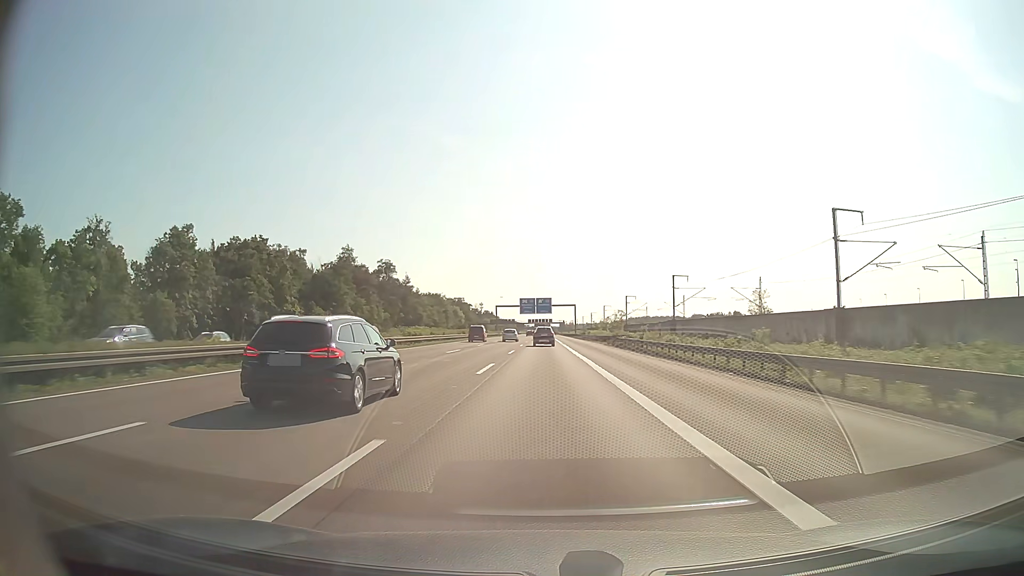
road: motorway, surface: asphalt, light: Day
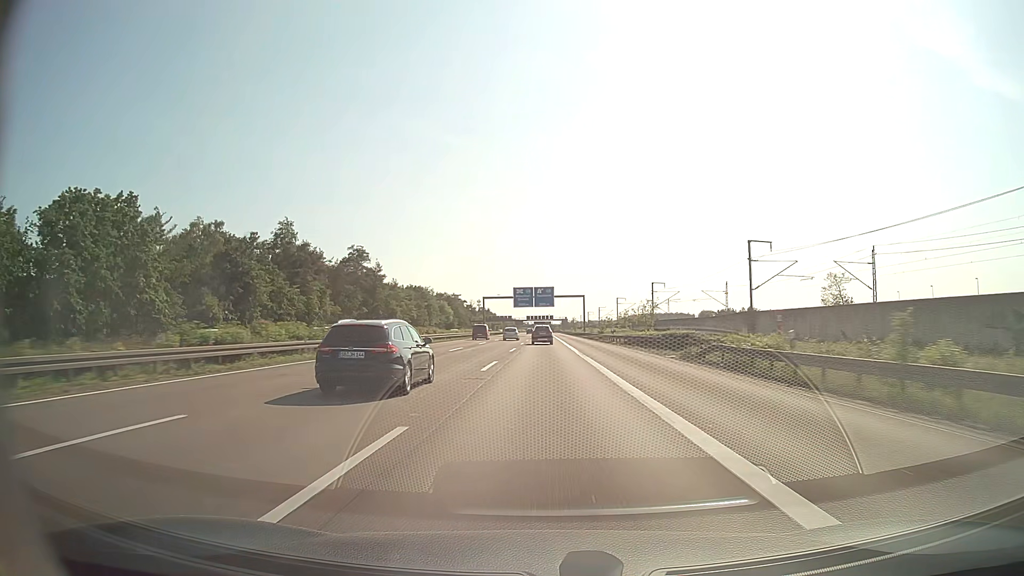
(0.0, +34.9) m; 0°
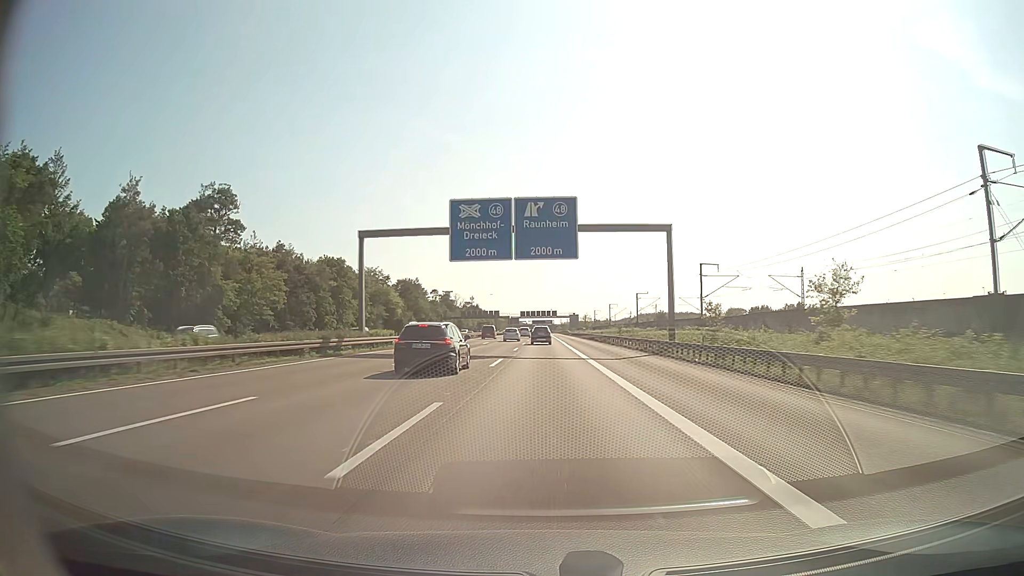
(-0.1, +87.2) m; 0°
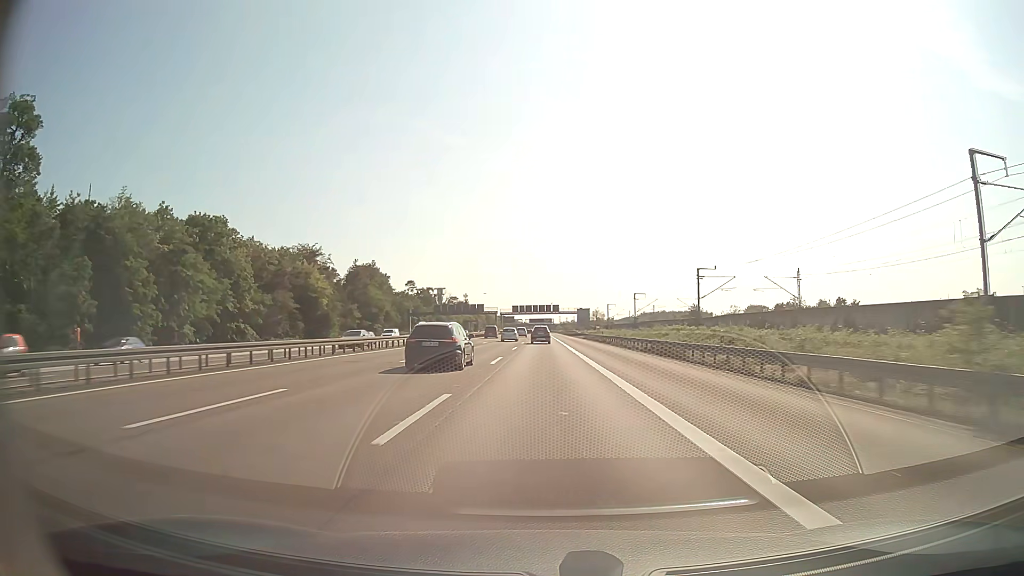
(+0.1, +52.4) m; 0°
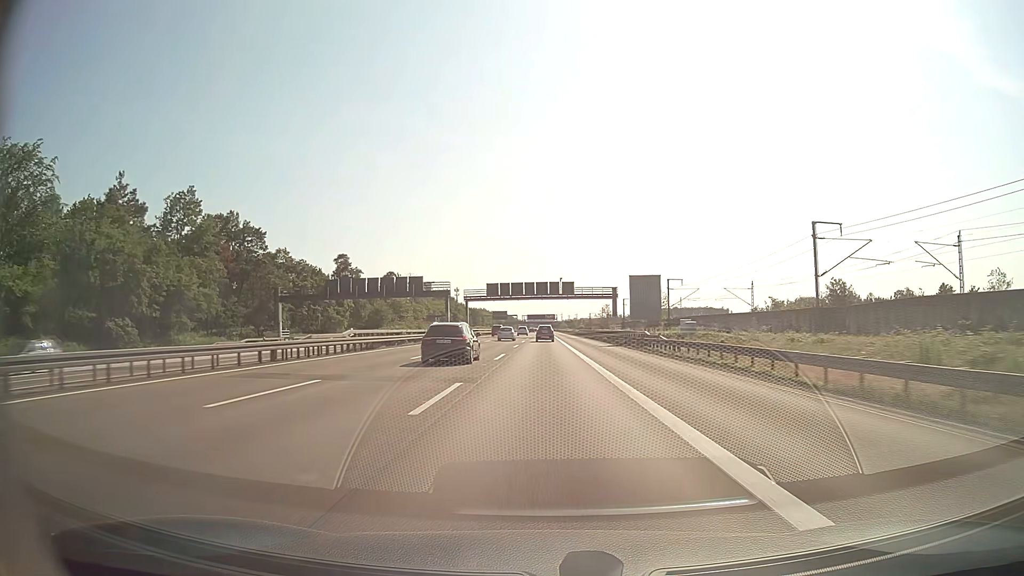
(-0.3, +87.4) m; 0°
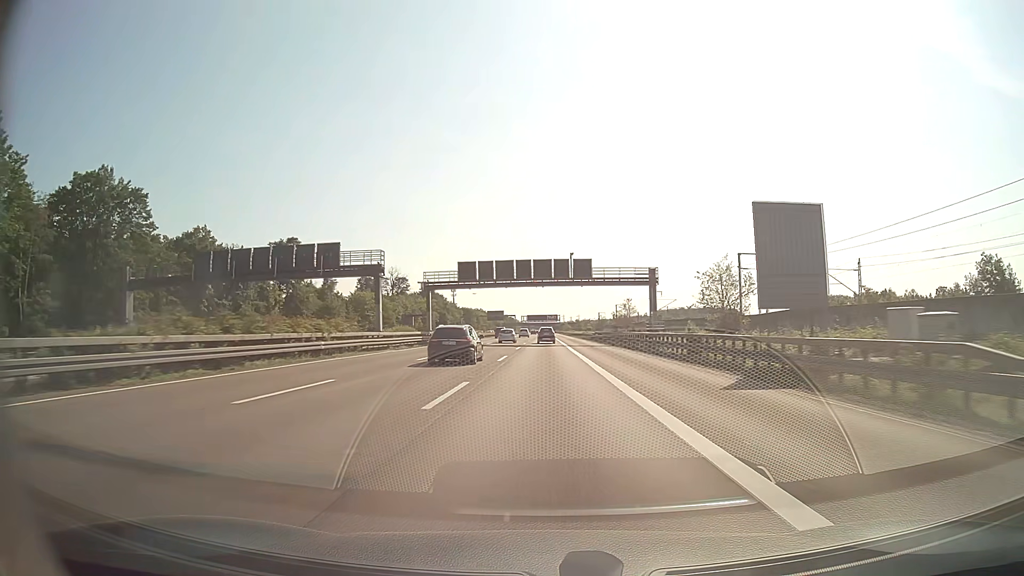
(0.0, +34.9) m; 0°
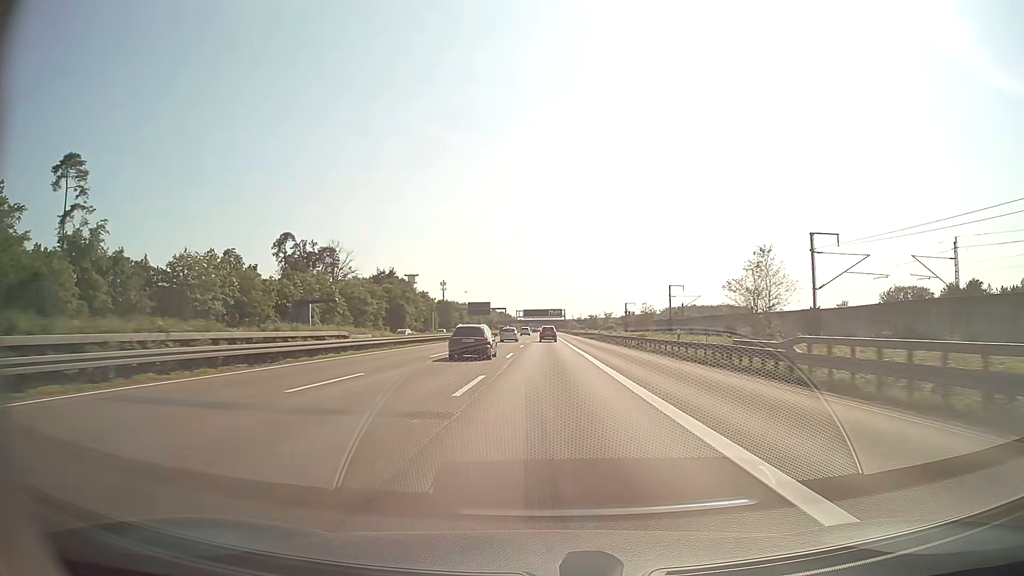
(-0.1, +69.8) m; 0°
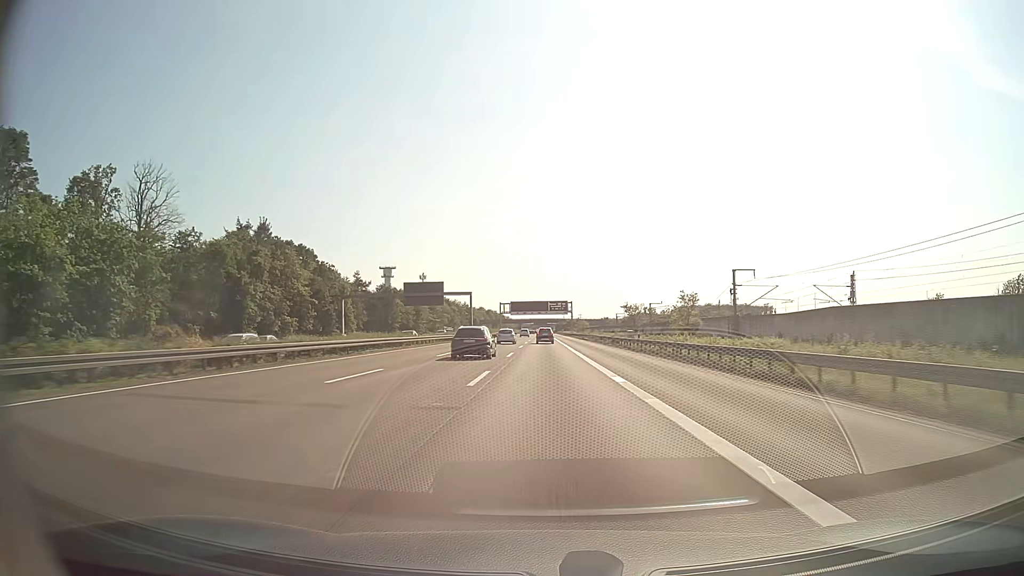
(+0.2, +87.2) m; 0°
(0, +10) (0, +20) (0, +30) (0, +40) (0, +50) (0, +60) (0, +70) (0, +80) (0, +90) (0, +100) m
